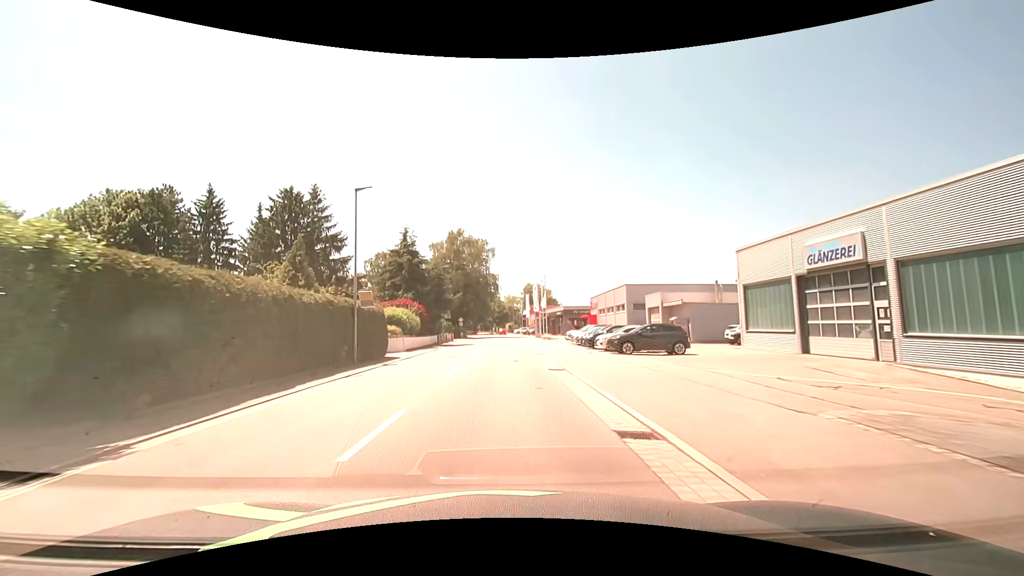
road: secondary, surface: asphalt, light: Day
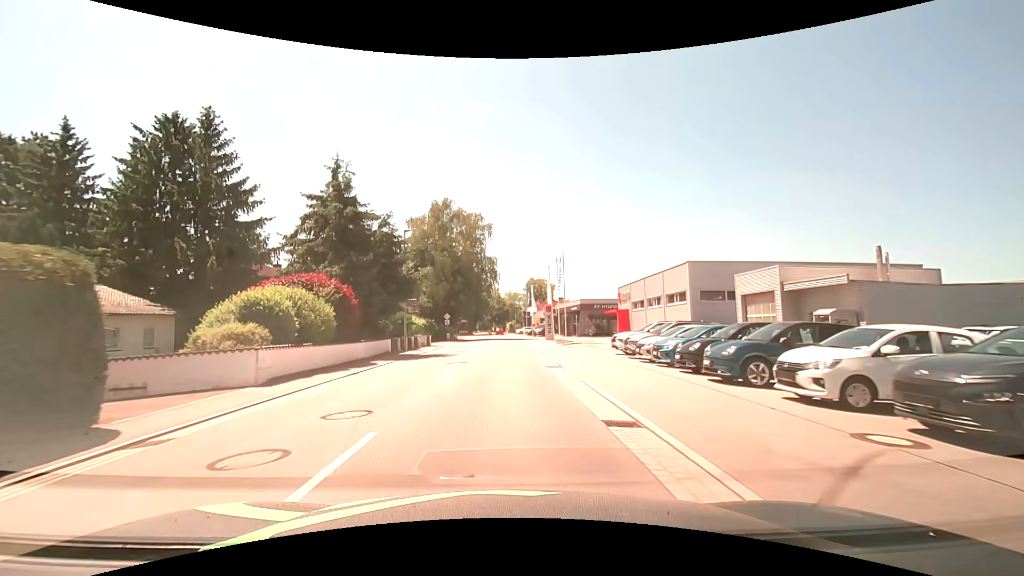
(+0.1, +19.9) m; 0°
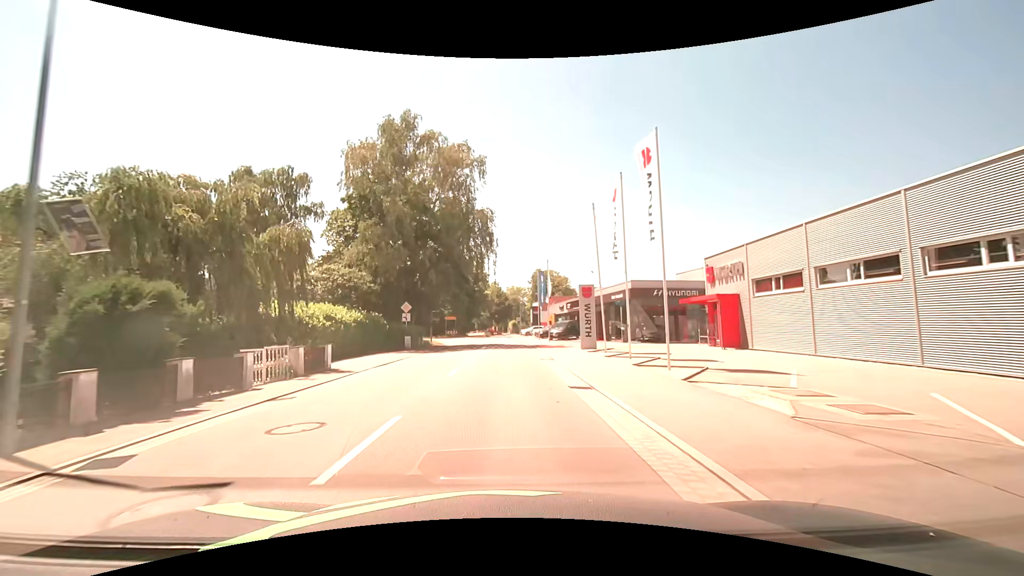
(-0.1, +26.7) m; 0°
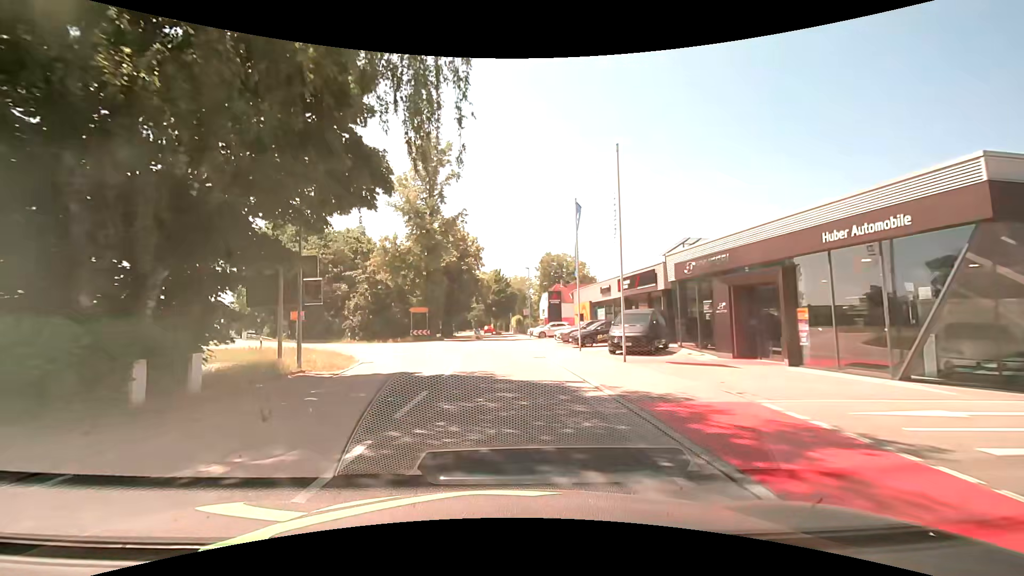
(-0.1, +30.4) m; 0°
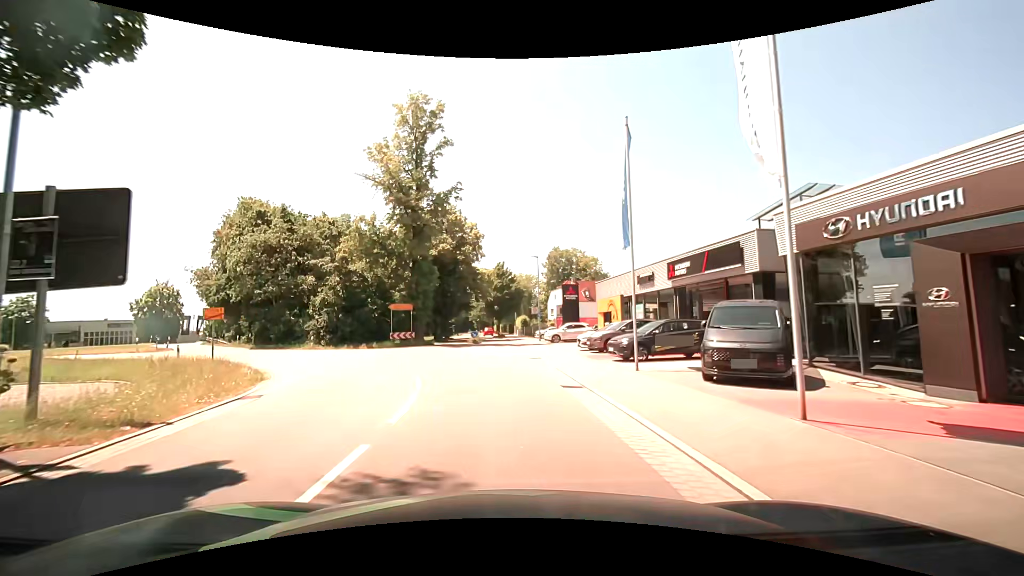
(-0.1, +10.4) m; -1°
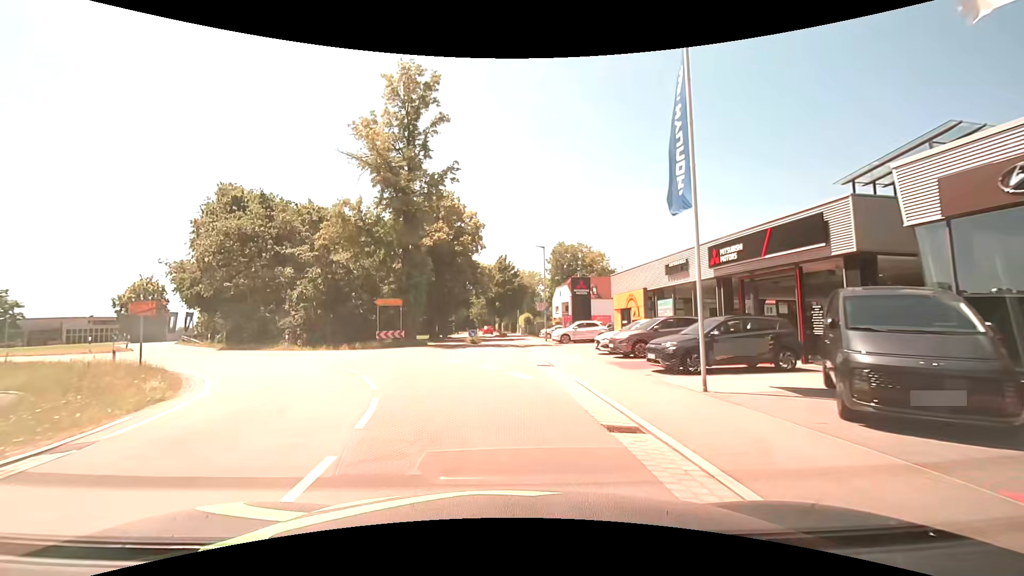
(-0.1, +5.0) m; -1°
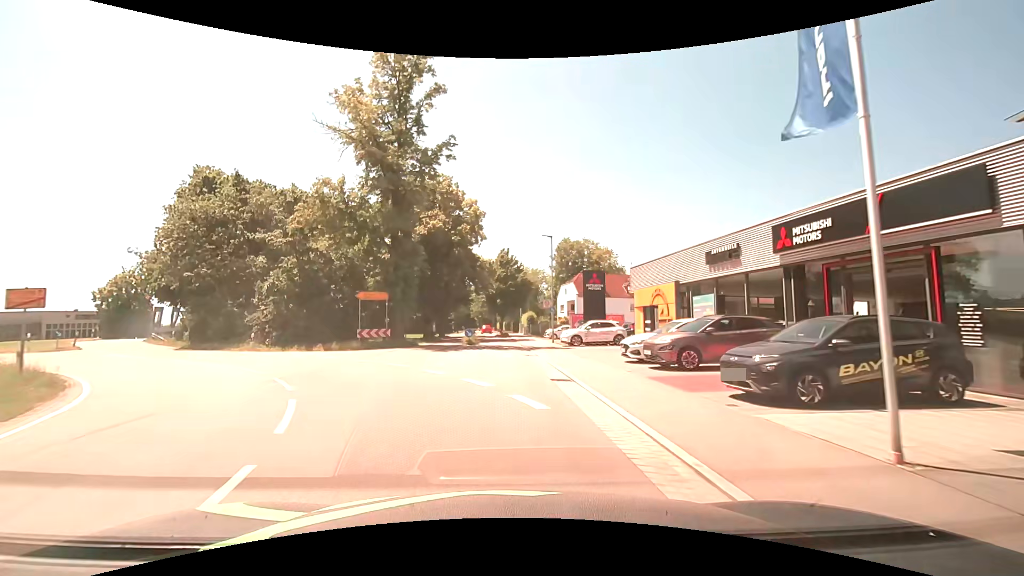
(0.0, +4.9) m; -1°
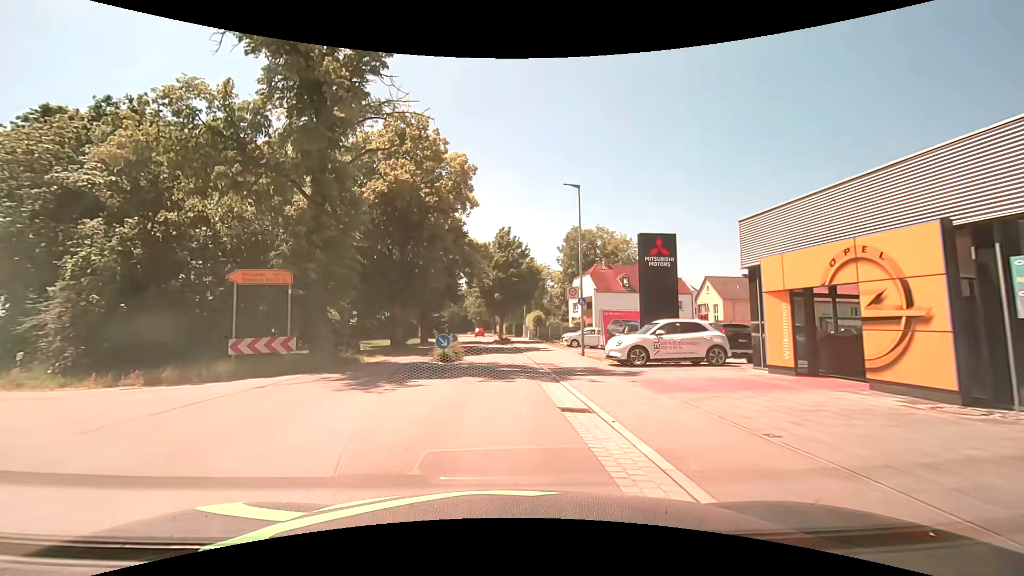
(+0.2, +14.2) m; +1°
(0, +10) (0, +20) (-1, +30) (-2, +40) (-3, +50) (-2, +60) (-3, +70) (-4, +80) (-5, +90) (-6, +100) m
